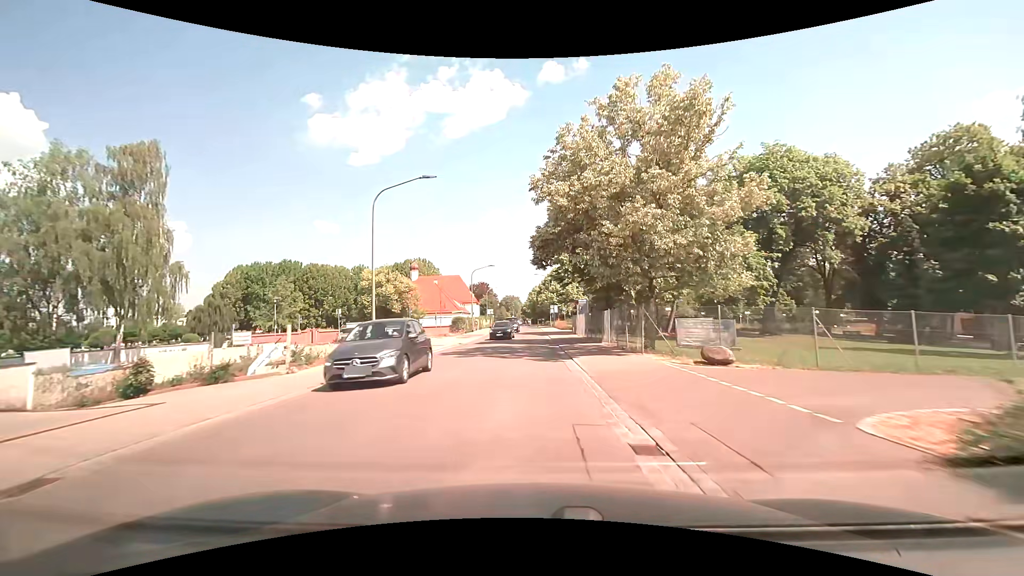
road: tertiary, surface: asphalt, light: Day
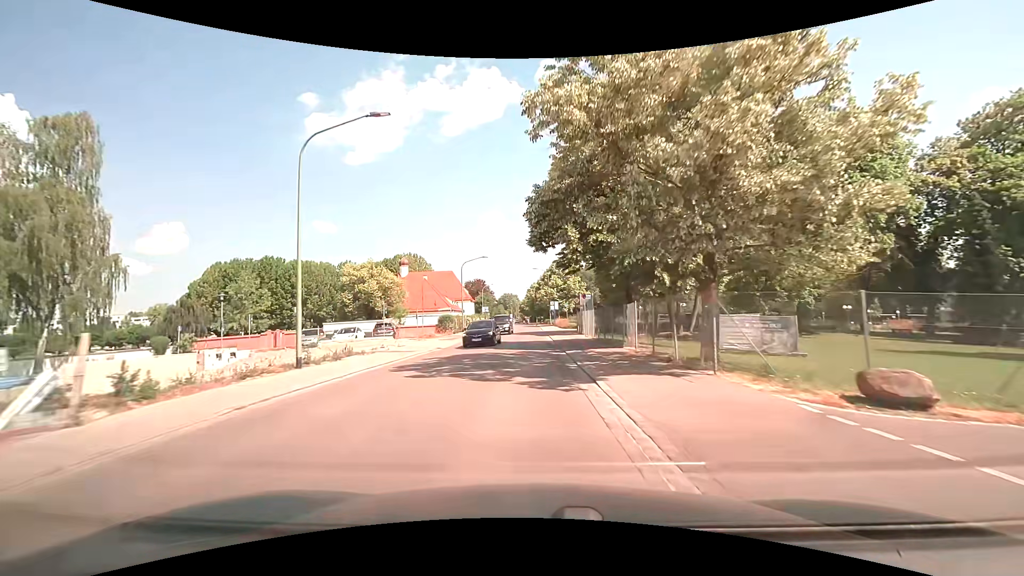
(0.0, +7.5) m; 0°
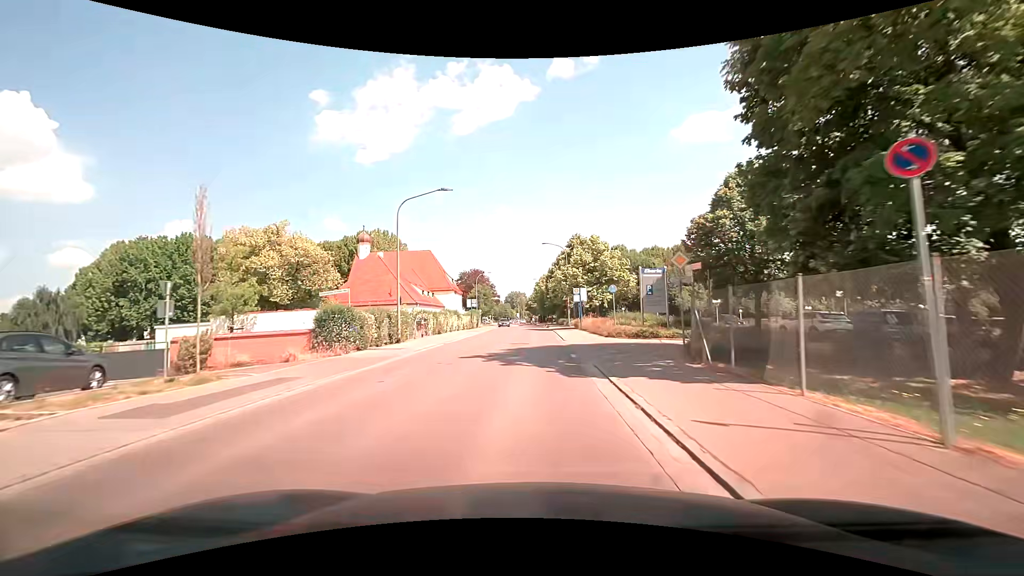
(-0.1, +30.2) m; -1°
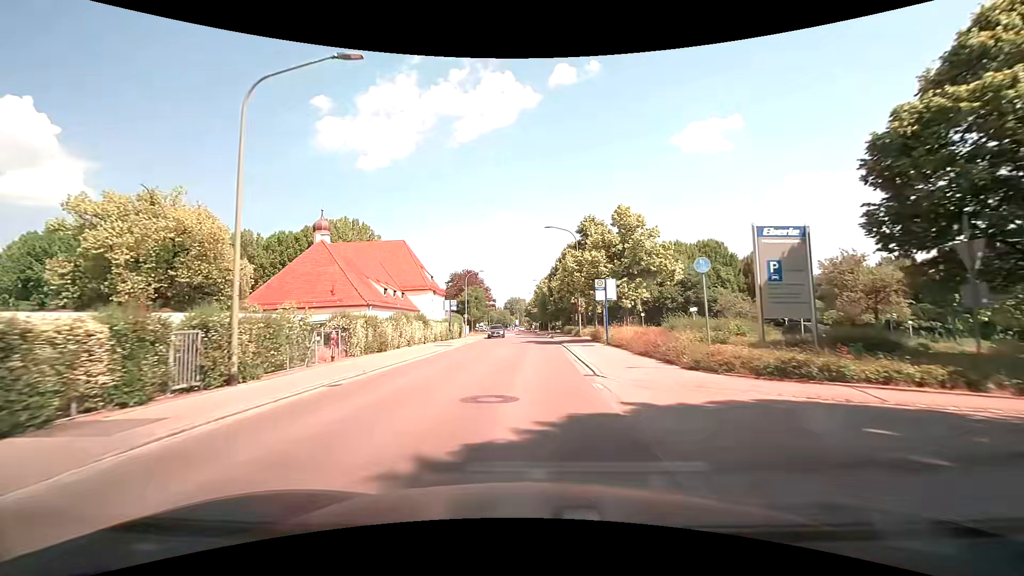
(+0.1, +15.4) m; 0°
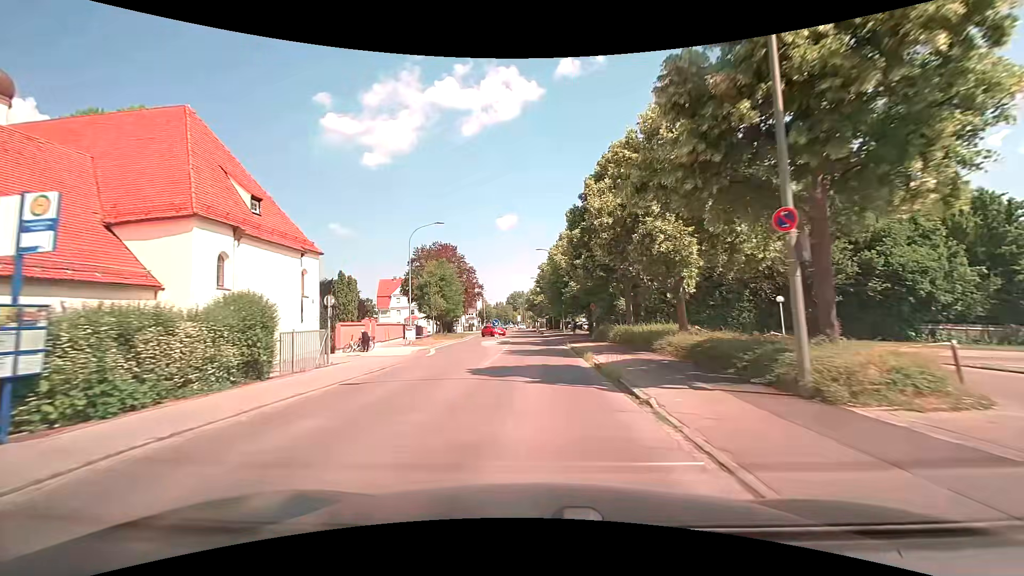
(0.0, +38.5) m; -1°
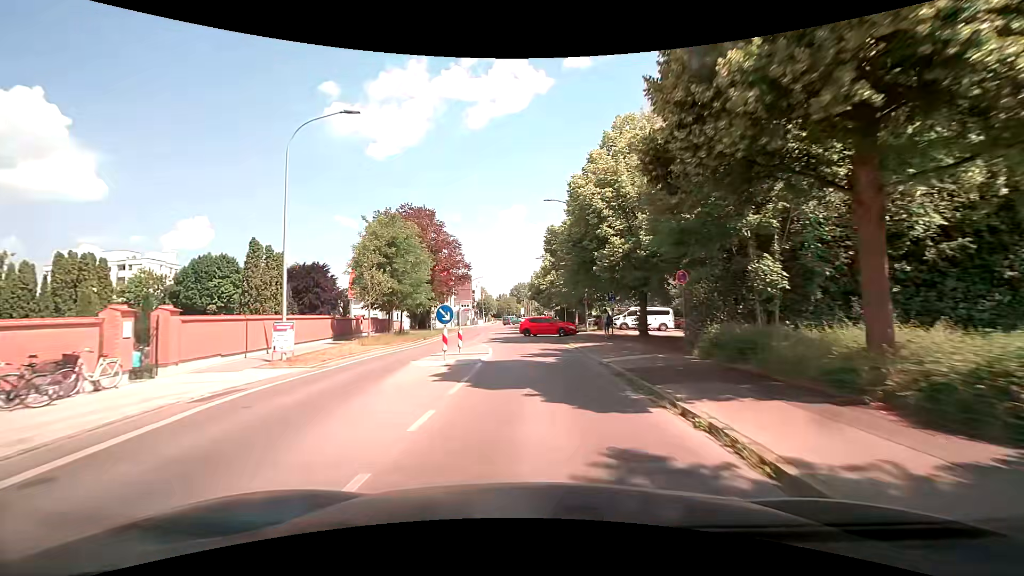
(0.0, +22.4) m; 0°
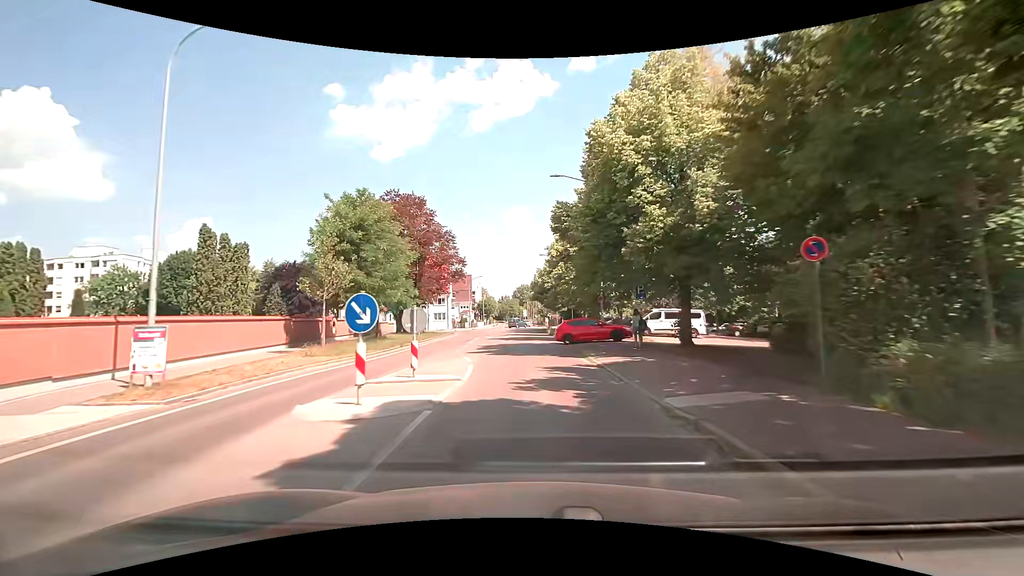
(-0.1, +7.4) m; -1°
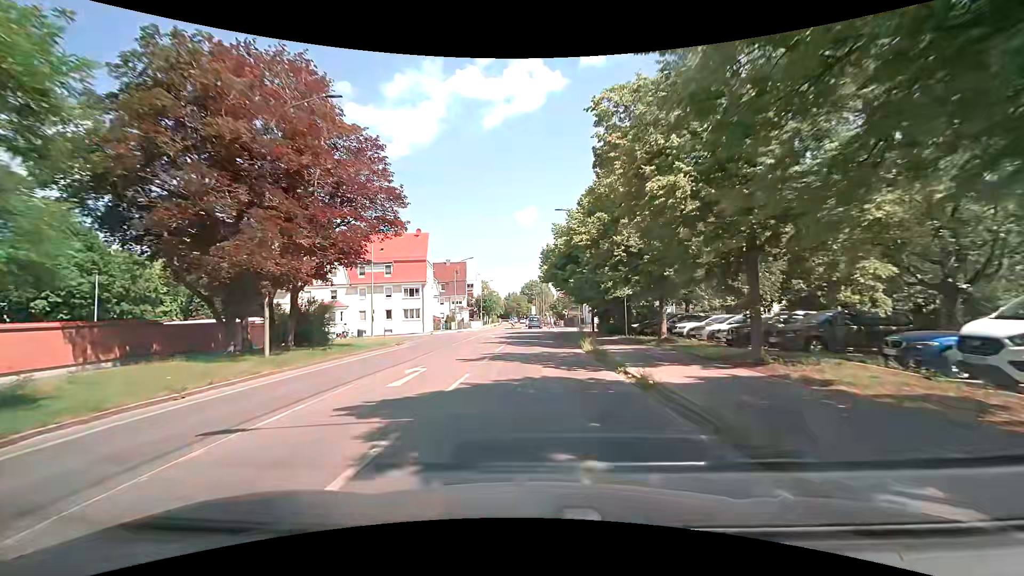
(-0.2, +28.6) m; -1°
(0, +10) (0, +20) (0, +30) (0, +40) (0, +50) (0, +60) (0, +70) (0, +80) (-1, +90) (-1, +100) m
